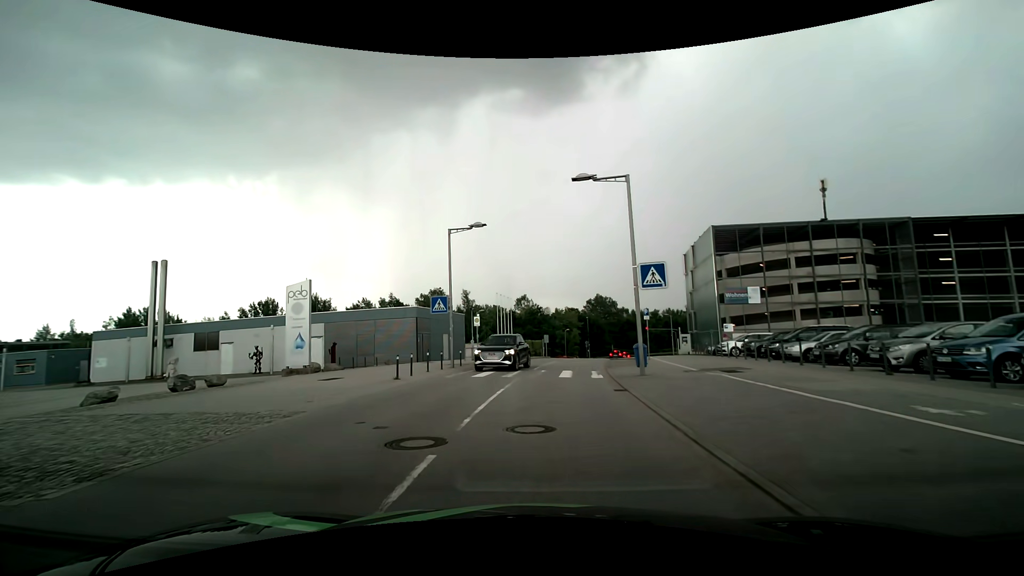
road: residential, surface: asphalt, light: Day
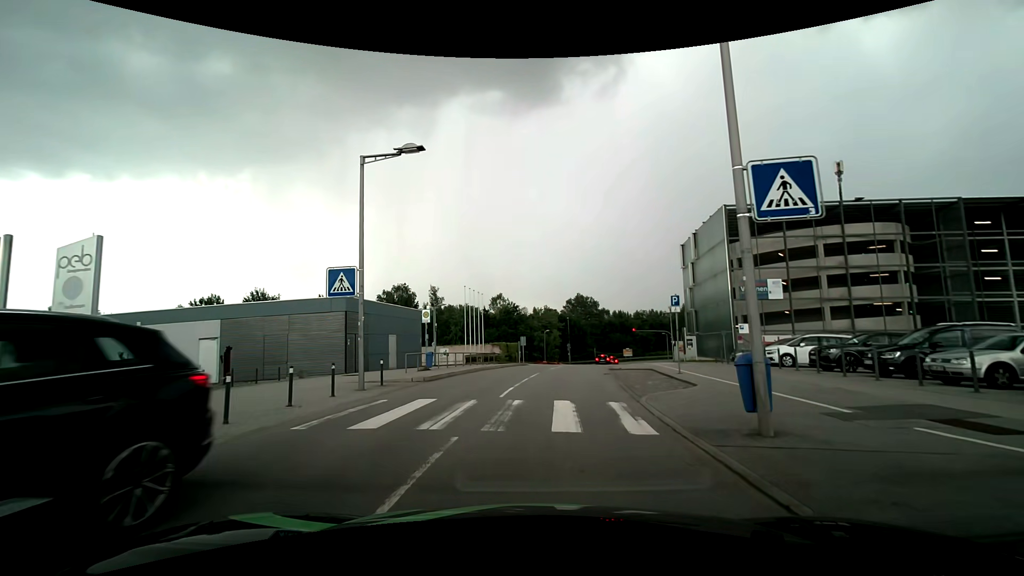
(+0.2, +10.4) m; +2°
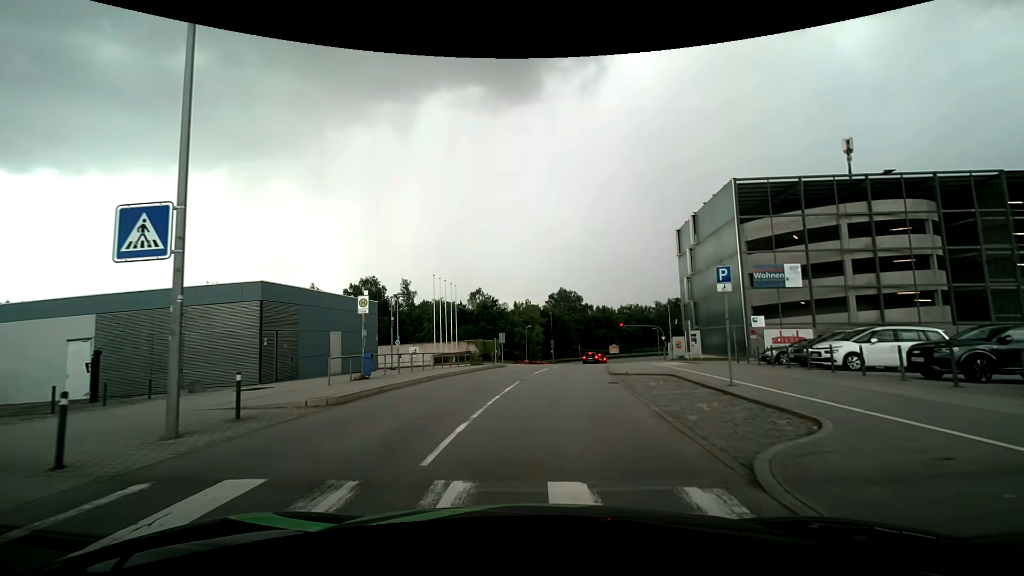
(+0.2, +6.8) m; +3°
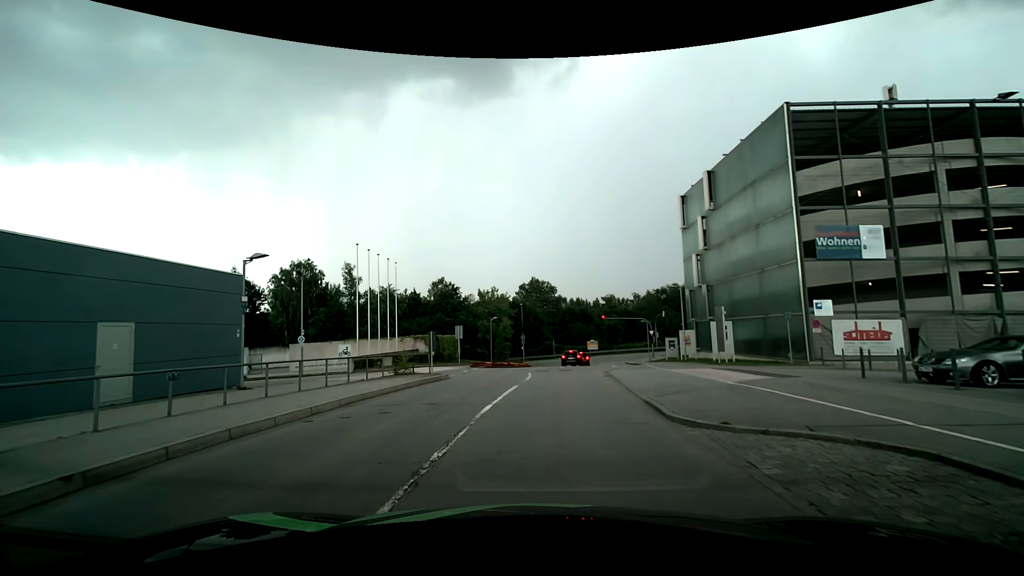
(+0.4, +12.7) m; +4°
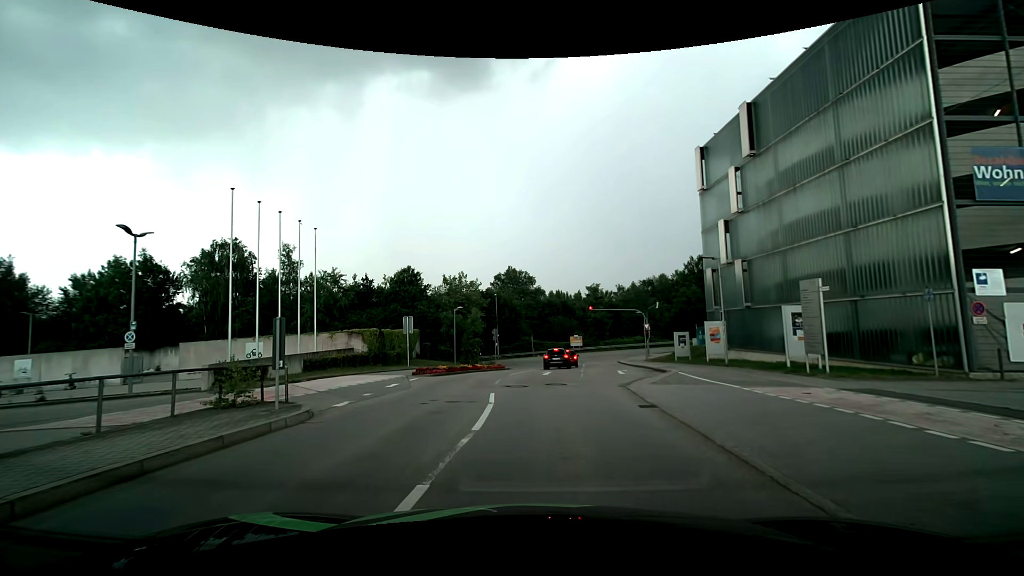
(+0.2, +11.0) m; +2°
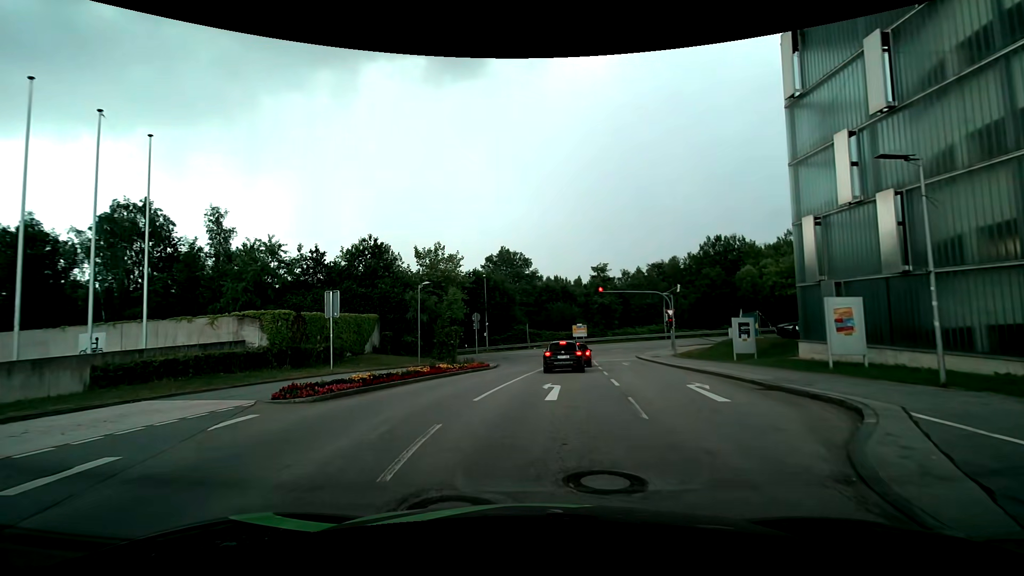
(+0.1, +12.3) m; 0°
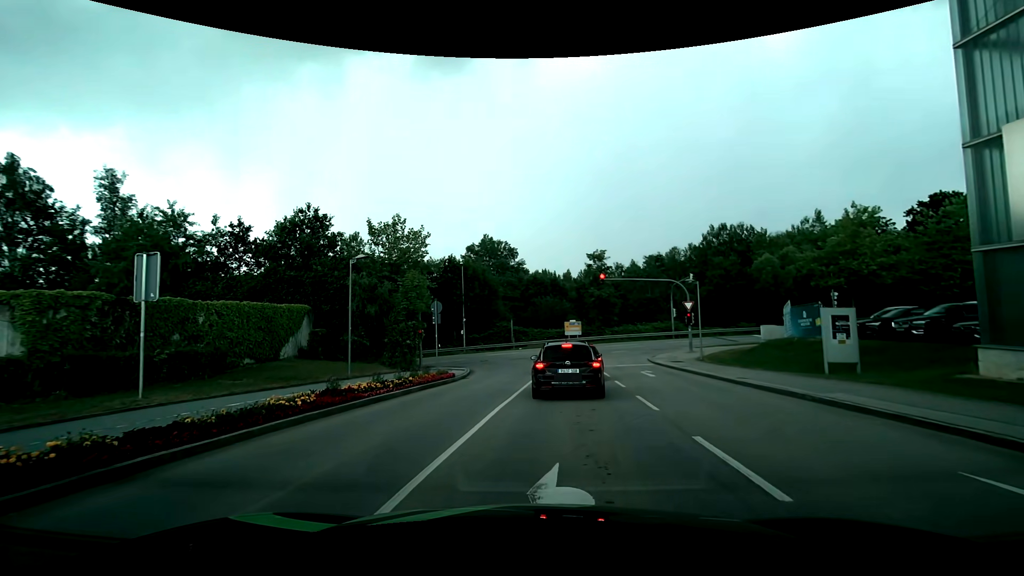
(+0.2, +9.6) m; +1°
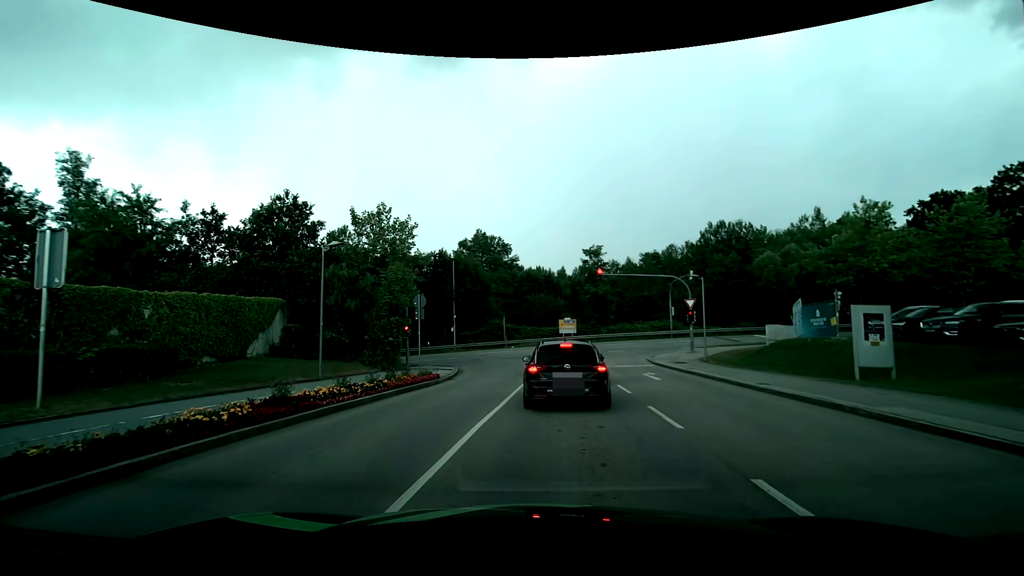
(0.0, +2.1) m; 0°
